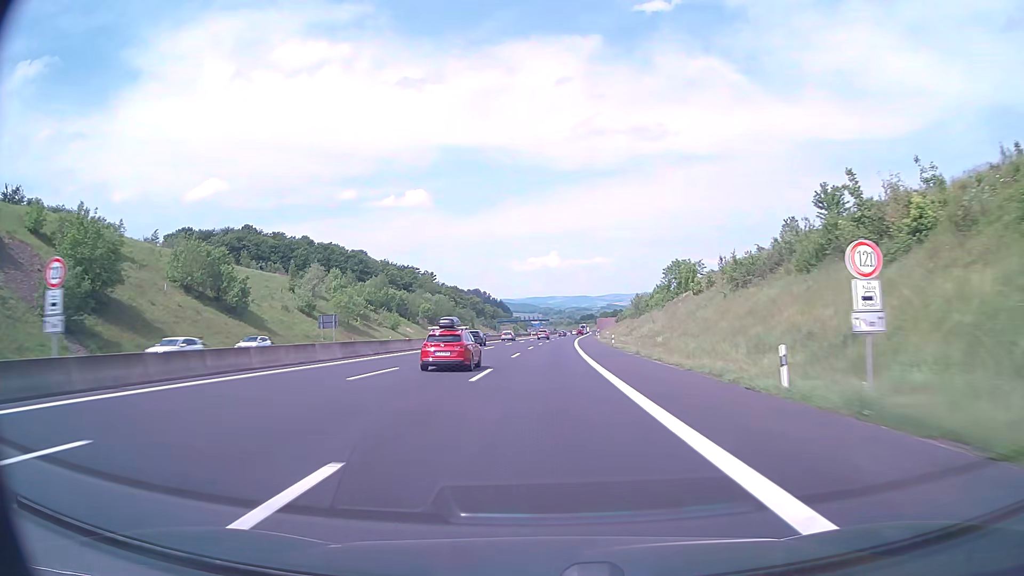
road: motorway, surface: asphalt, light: Day
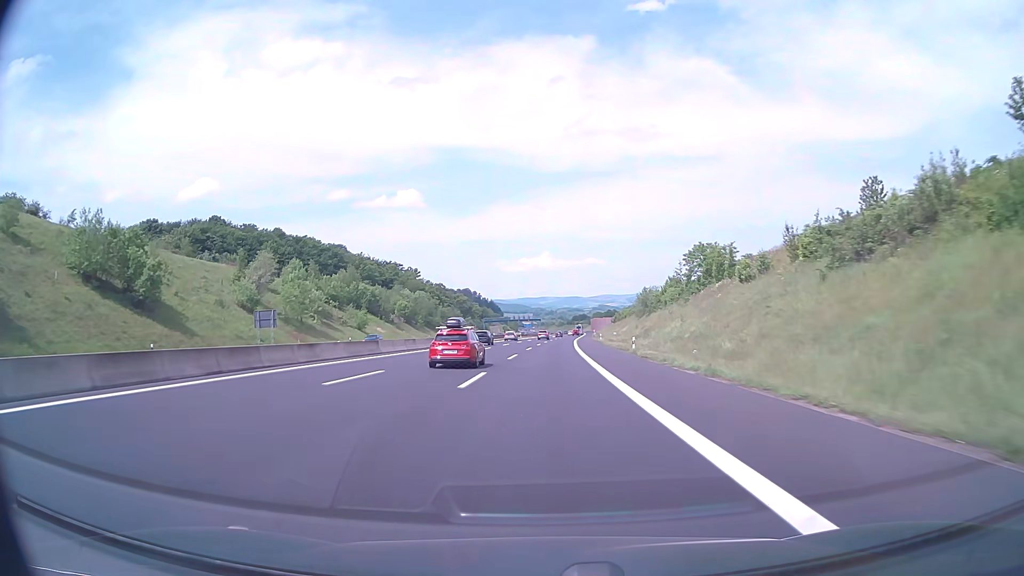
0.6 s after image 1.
(+0.2, +20.1) m; +1°
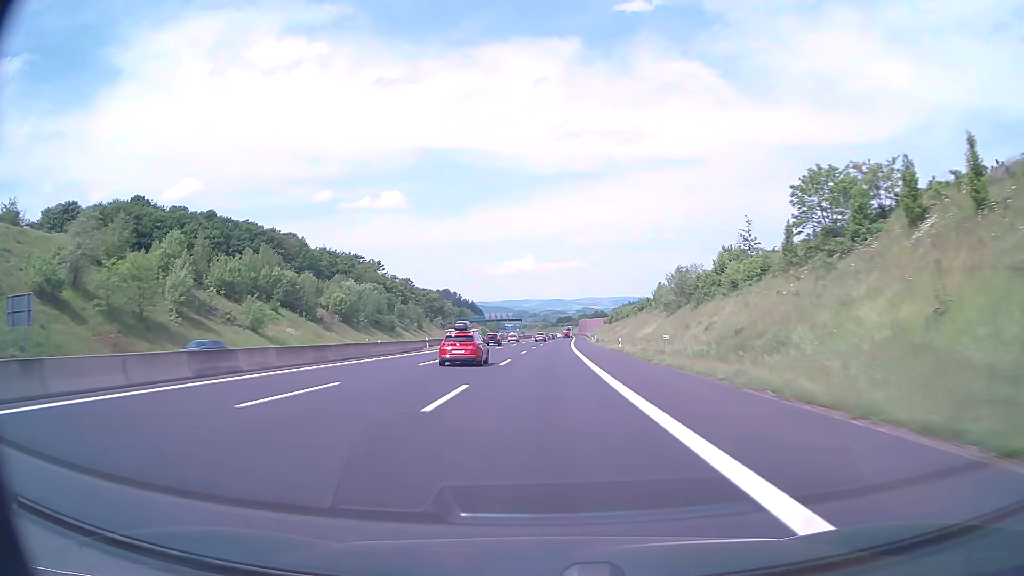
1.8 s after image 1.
(+0.5, +40.2) m; +1°
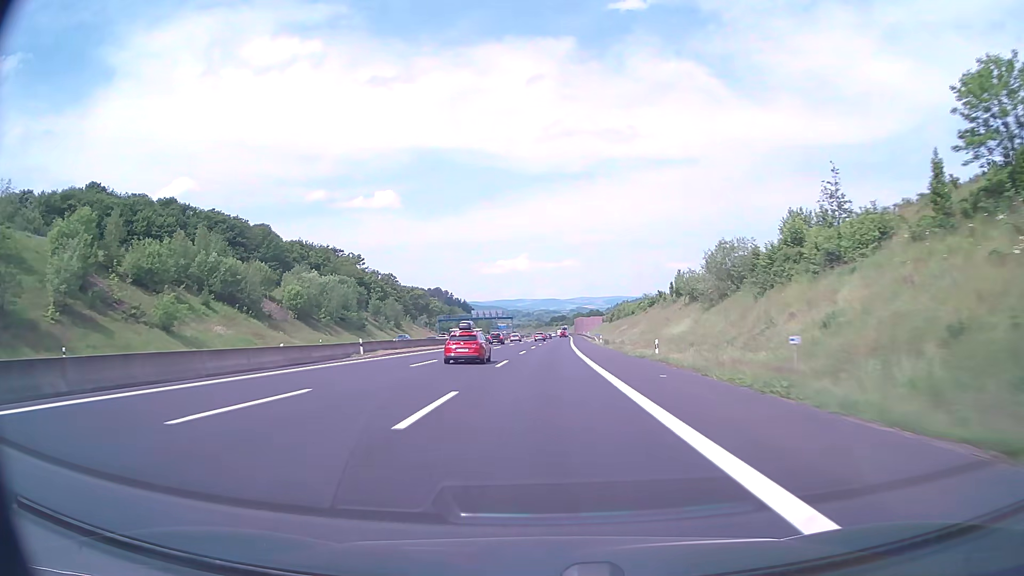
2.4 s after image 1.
(+0.1, +20.1) m; 0°
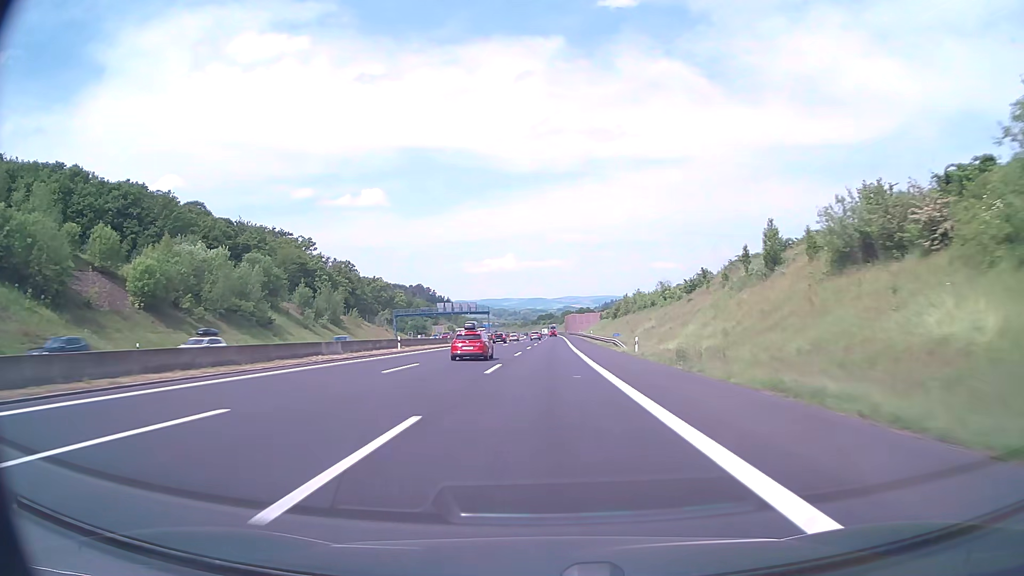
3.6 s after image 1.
(+0.4, +40.3) m; +1°
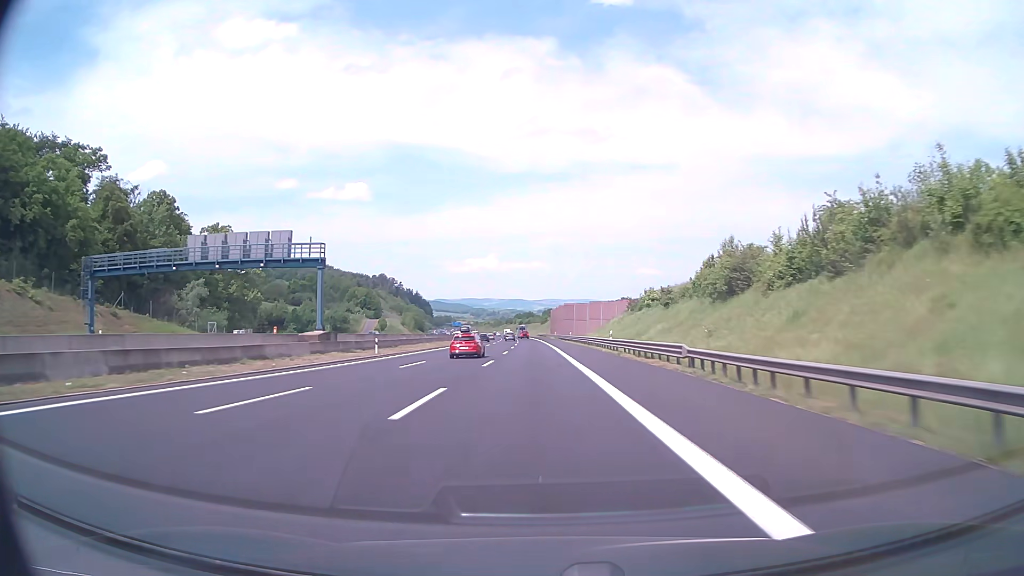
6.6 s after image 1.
(+1.8, +100.9) m; +2°
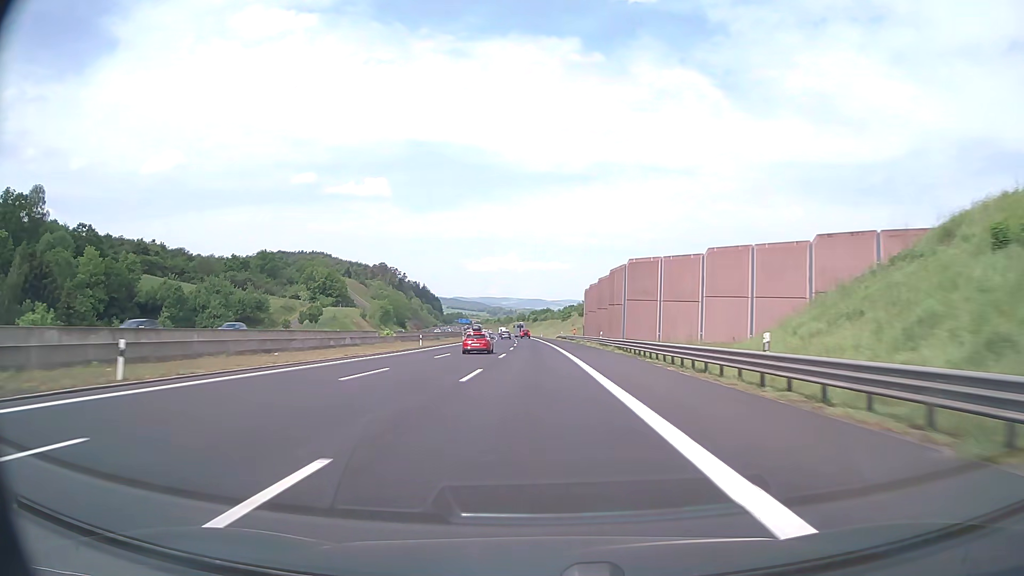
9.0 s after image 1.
(-0.9, +80.8) m; -1°
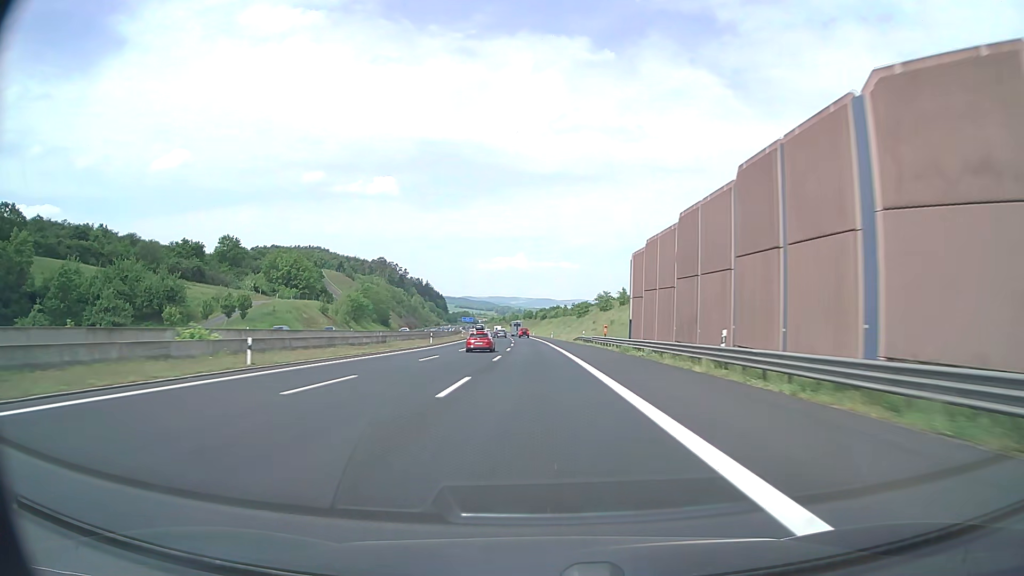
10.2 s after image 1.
(-0.3, +40.5) m; -1°
(0, +10) (0, +20) (0, +30) (0, +40) (-1, +50) (-1, +60) (-1, +70) (-2, +80) (-3, +90) (-3, +100) m
